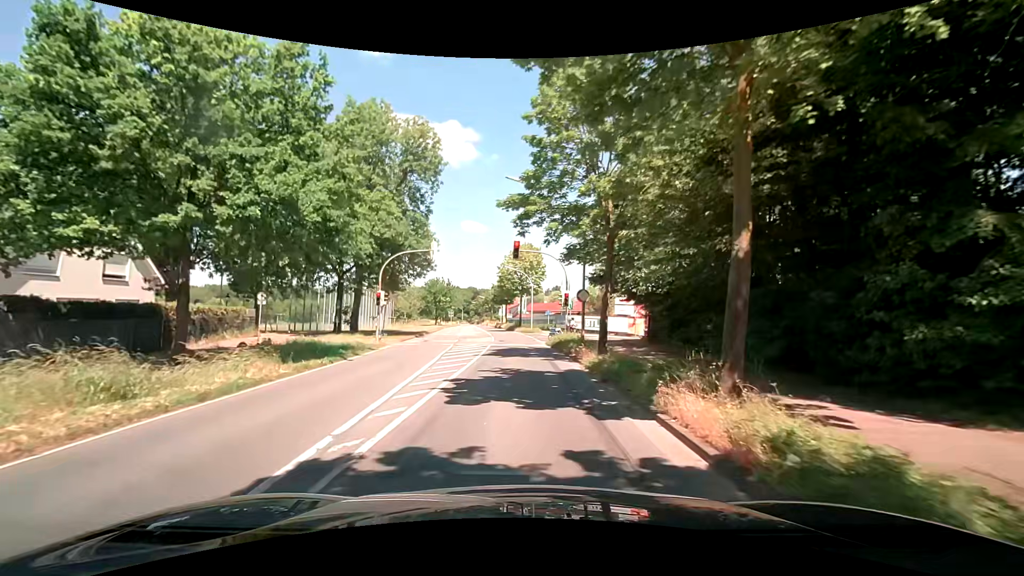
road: secondary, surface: asphalt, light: Day
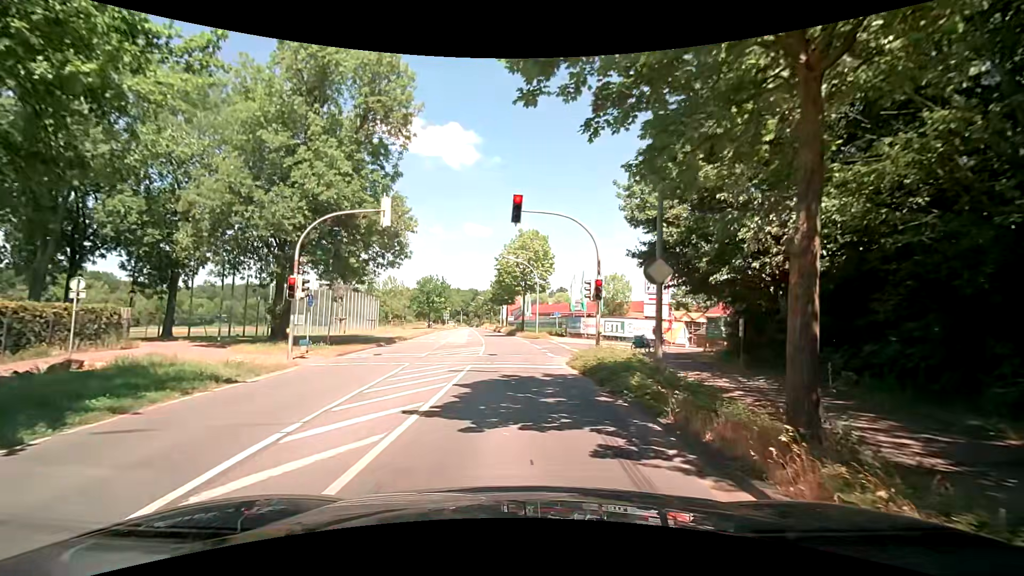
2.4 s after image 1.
(+0.1, +11.8) m; -1°
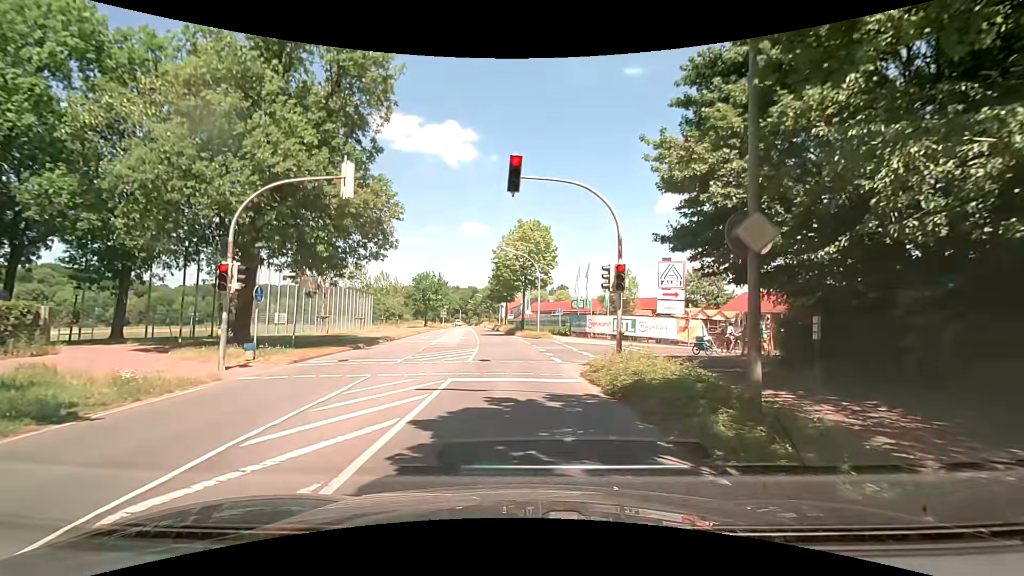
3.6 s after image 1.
(+0.1, +4.3) m; 0°
